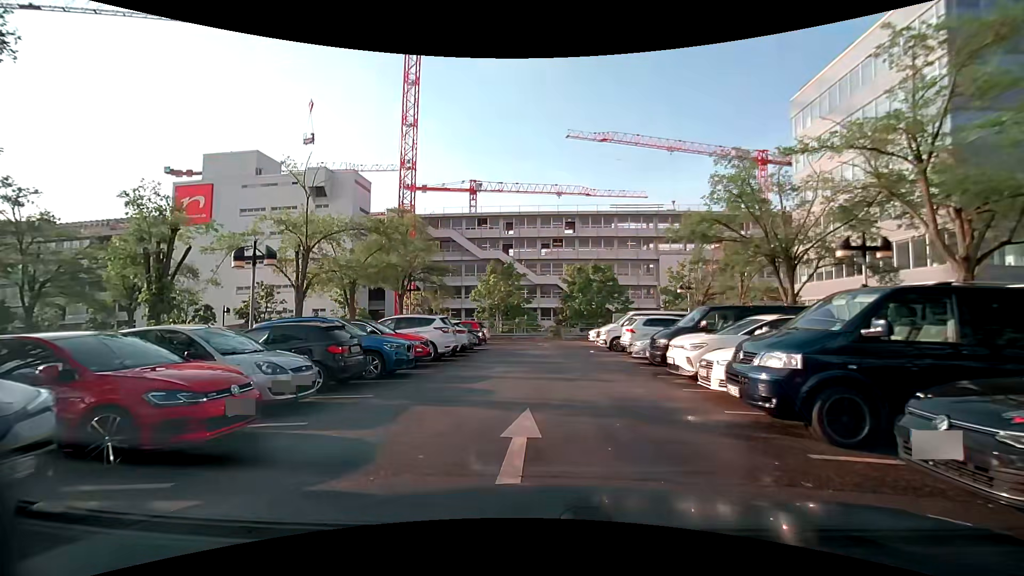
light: Day
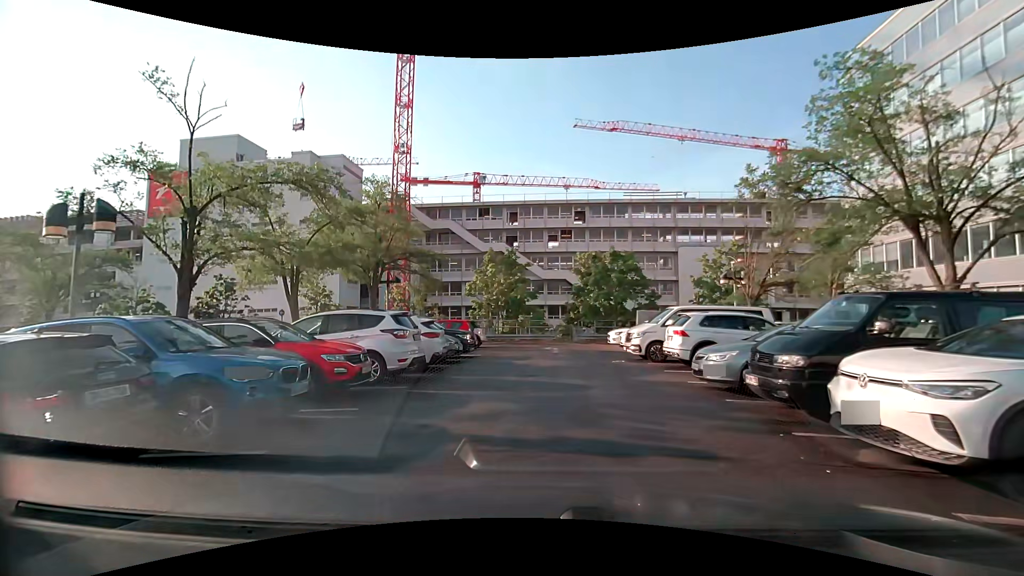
(-0.1, +6.5) m; 0°
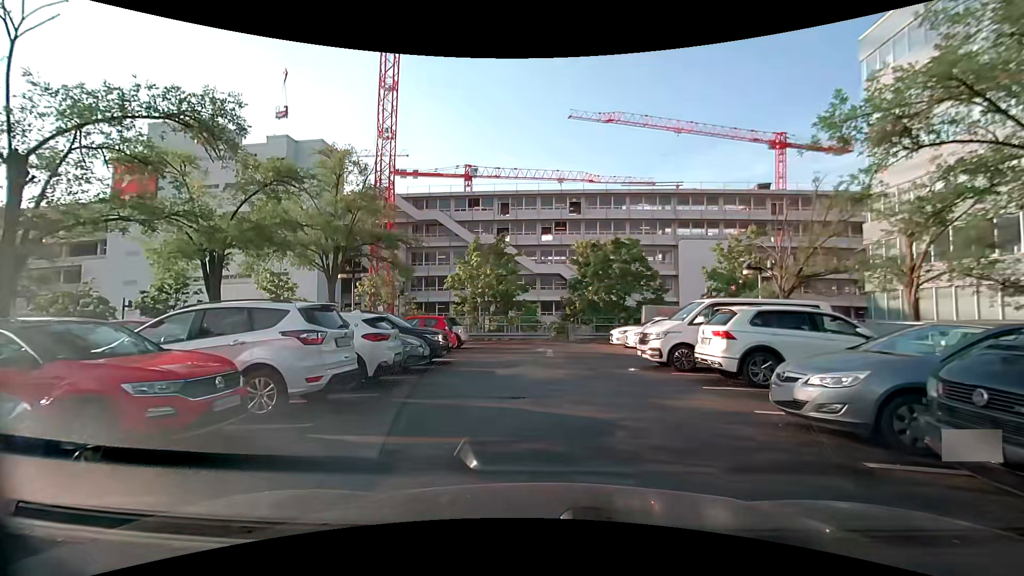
(-0.1, +3.9) m; 0°
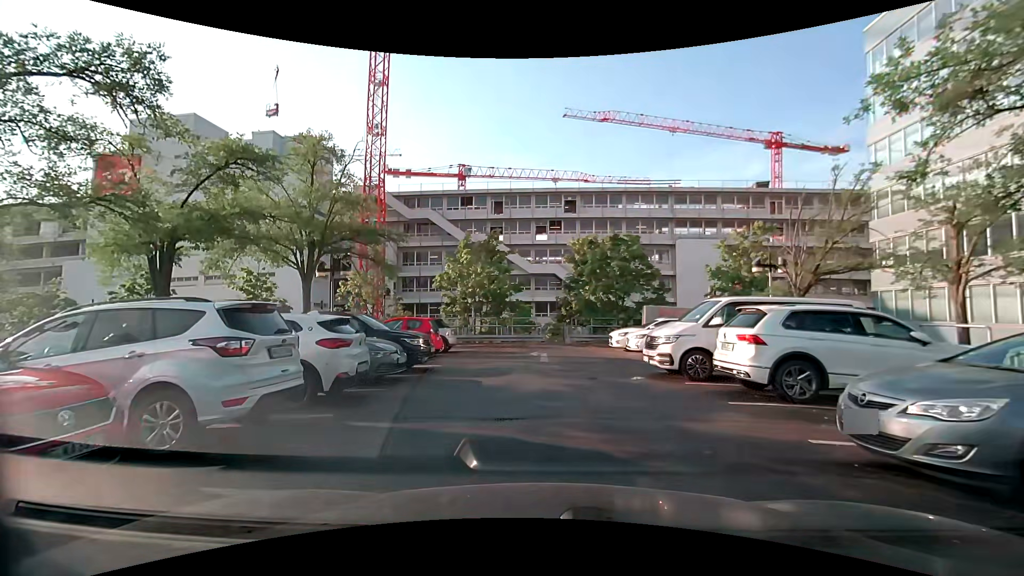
(0.0, +1.6) m; +1°
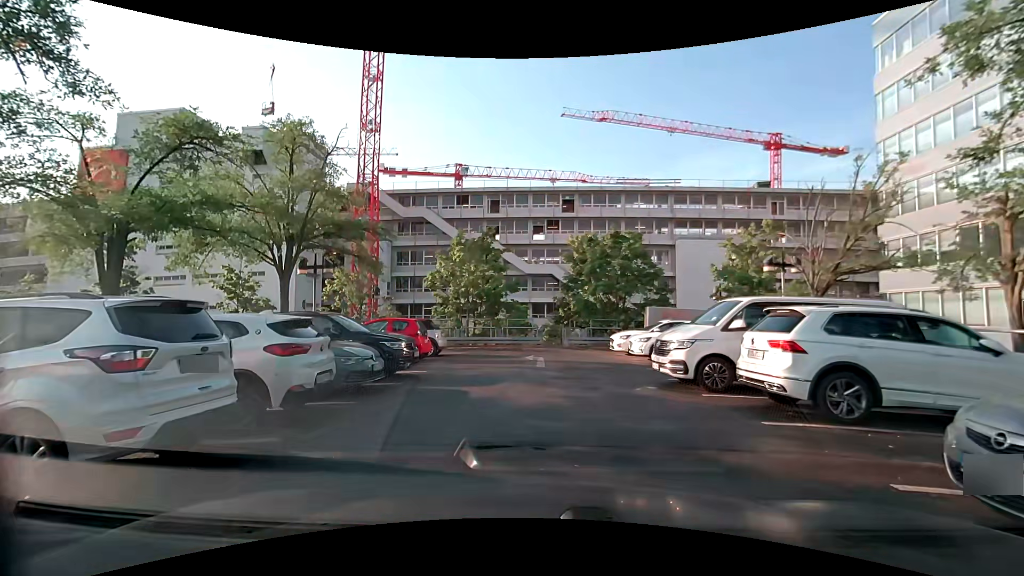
(0.0, +1.3) m; -1°
